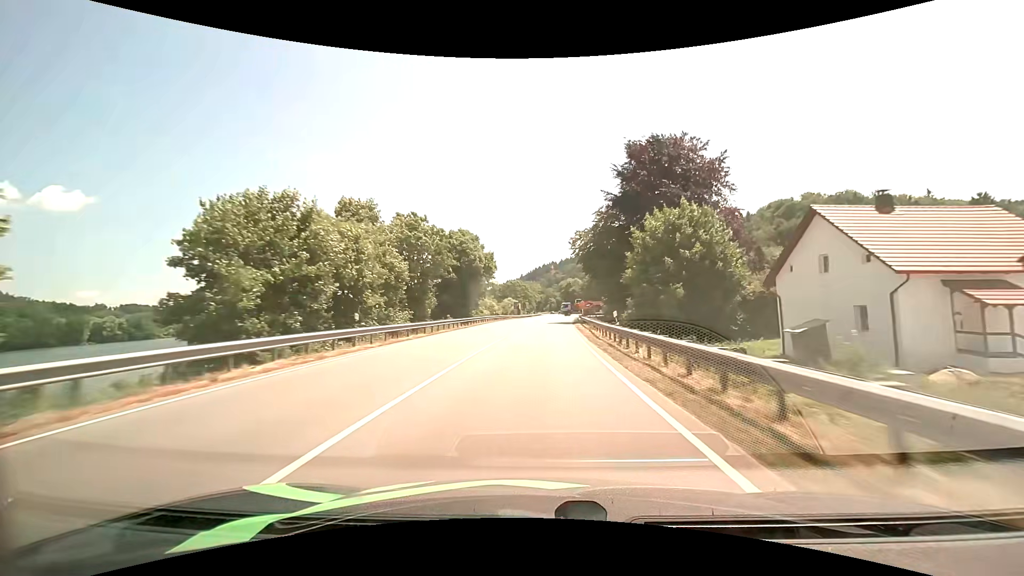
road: primary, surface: asphalt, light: Day
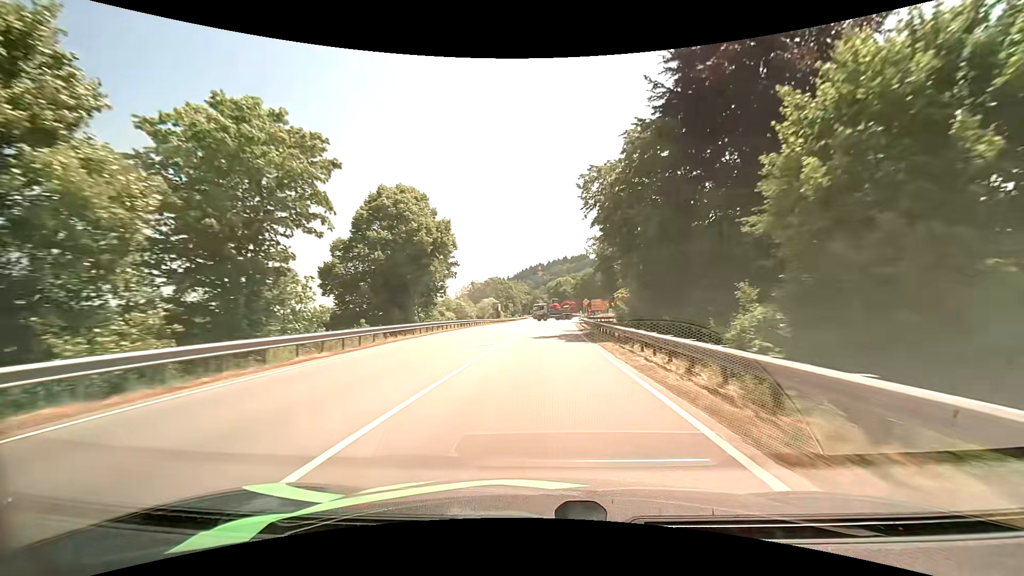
(+0.4, +27.1) m; +2°
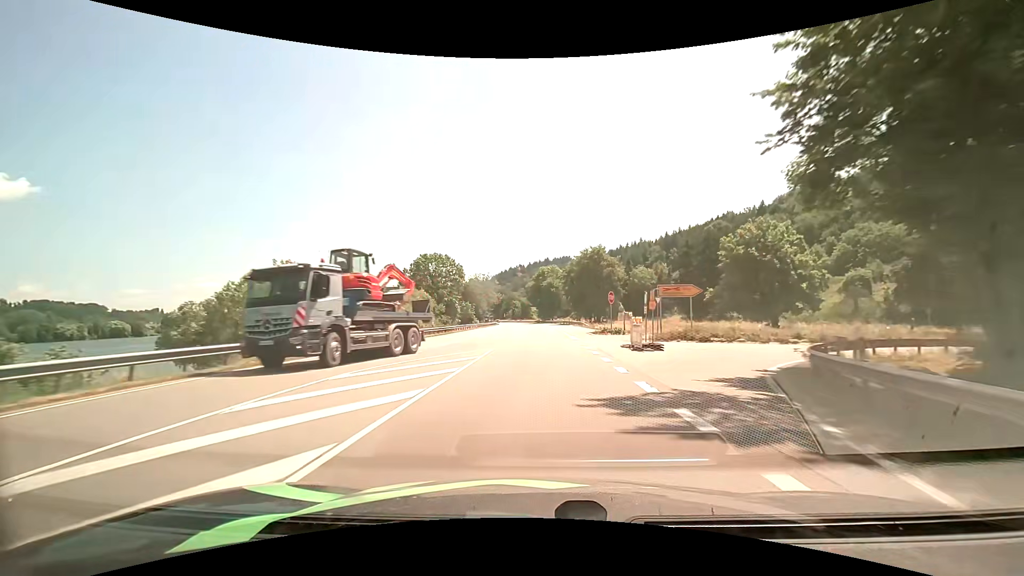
(+2.2, +63.7) m; +2°
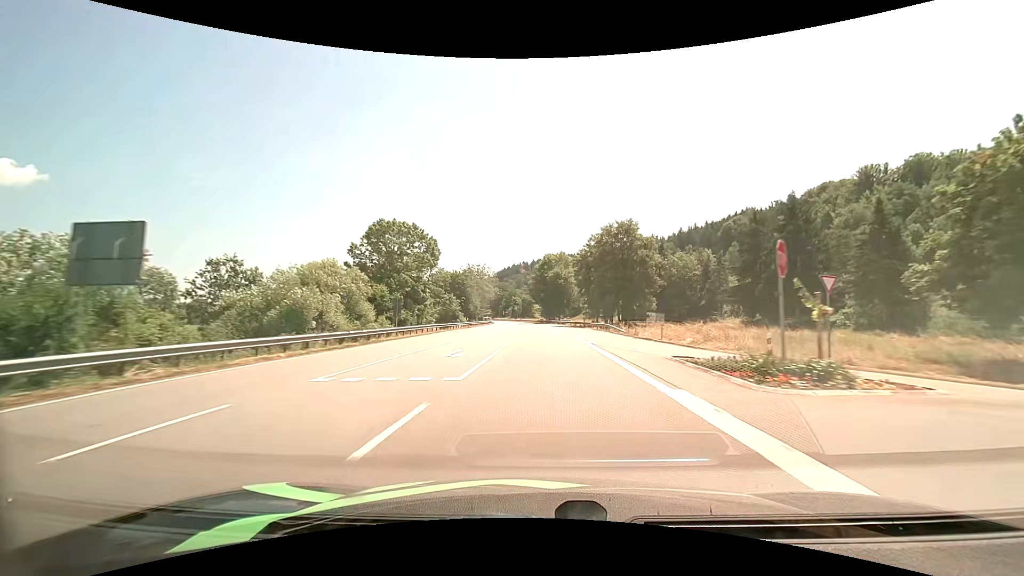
(-0.2, +26.5) m; 0°
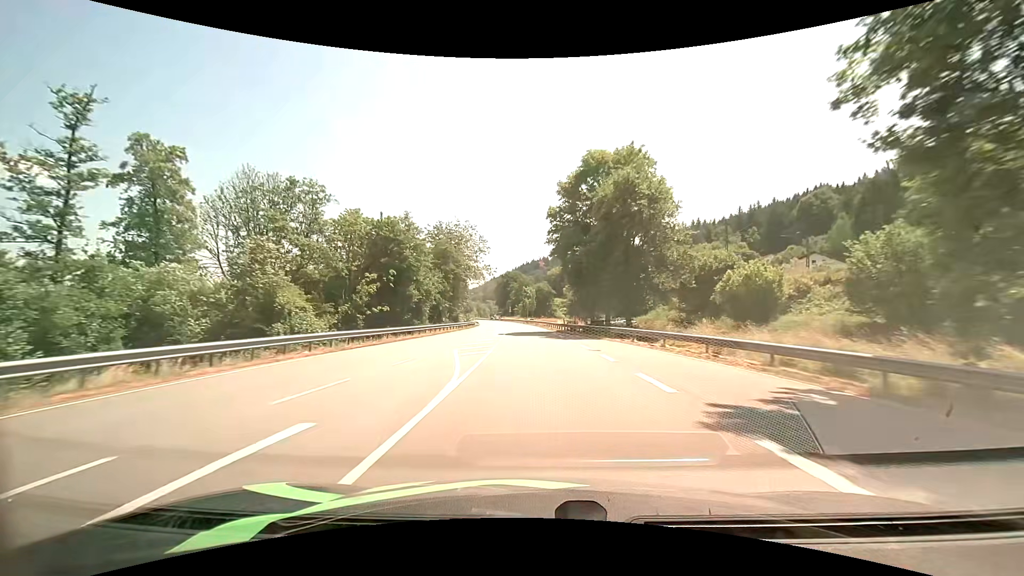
(-0.4, +68.8) m; -2°
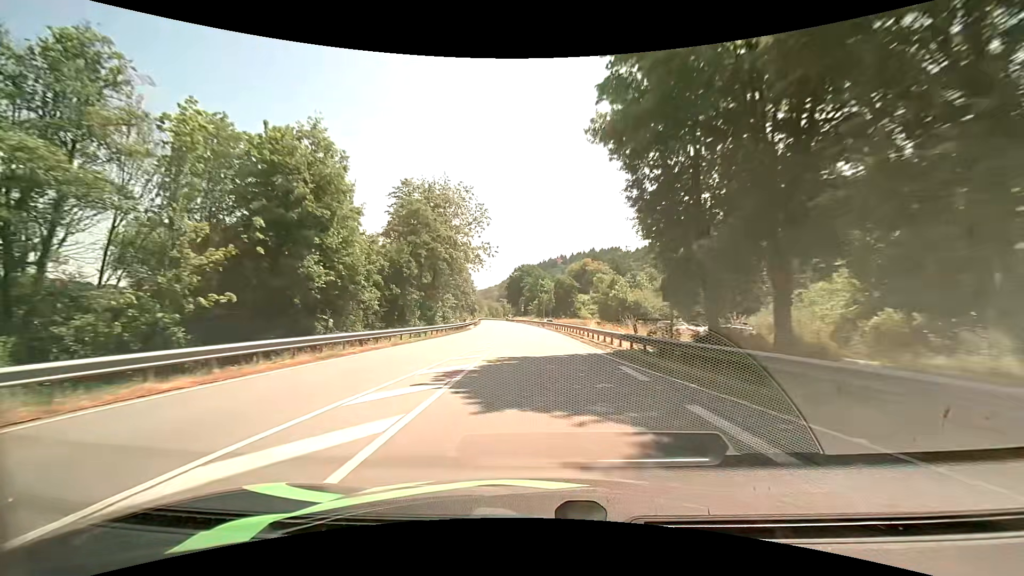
(-0.5, +28.1) m; -2°
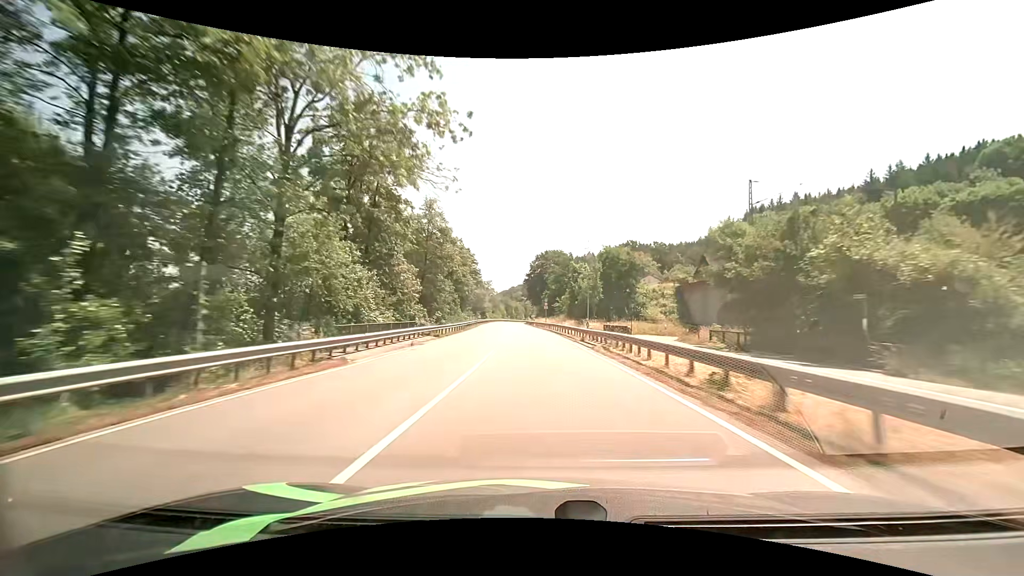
(-1.1, +42.4) m; -3°
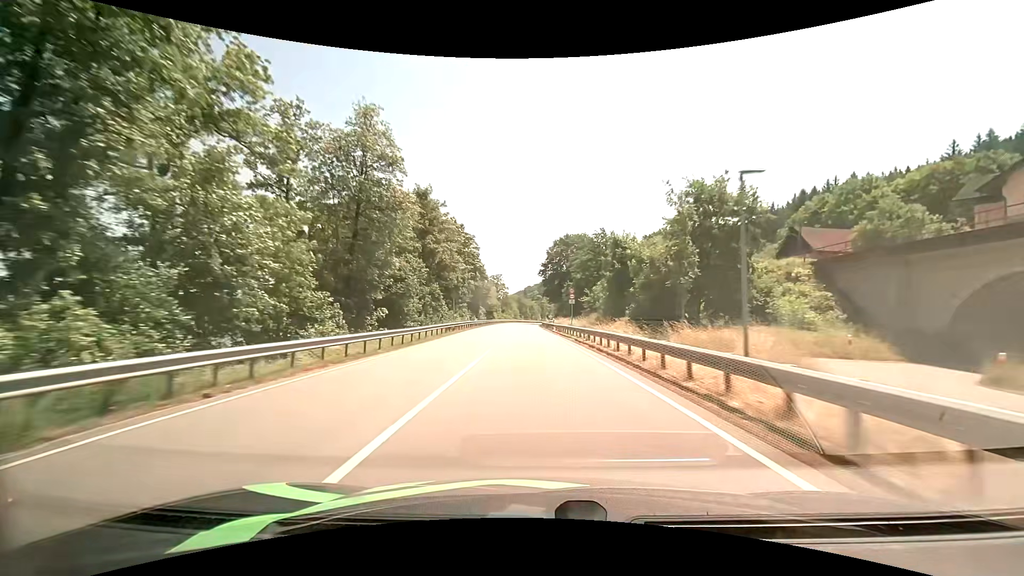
(-0.5, +28.9) m; -2°
(0, +10) (0, +20) (-1, +30) (-1, +40) (-1, +50) (-2, +60) (-2, +70) (-2, +80) (-2, +90) (-2, +100) m
